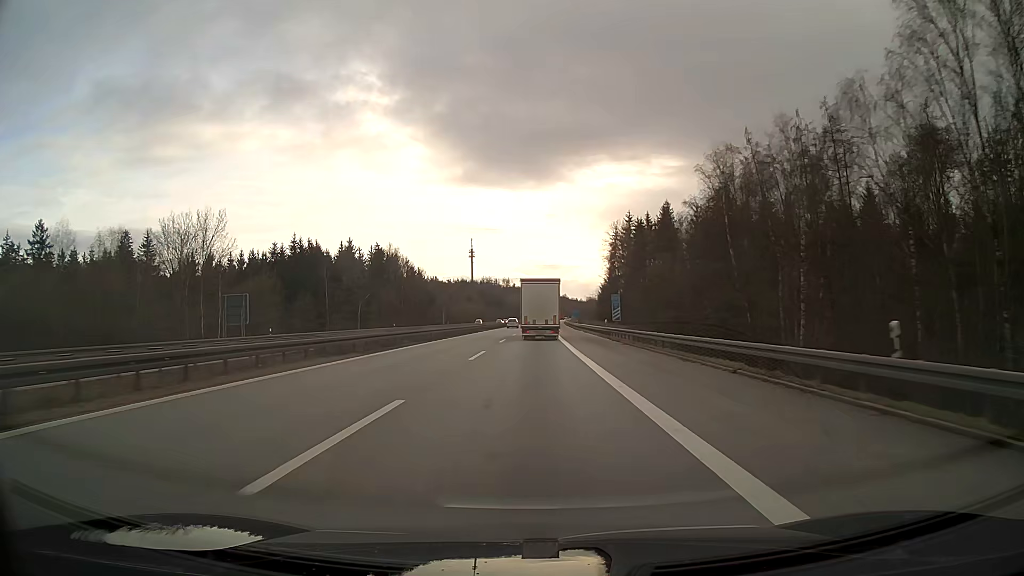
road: motorway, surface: asphalt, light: Day
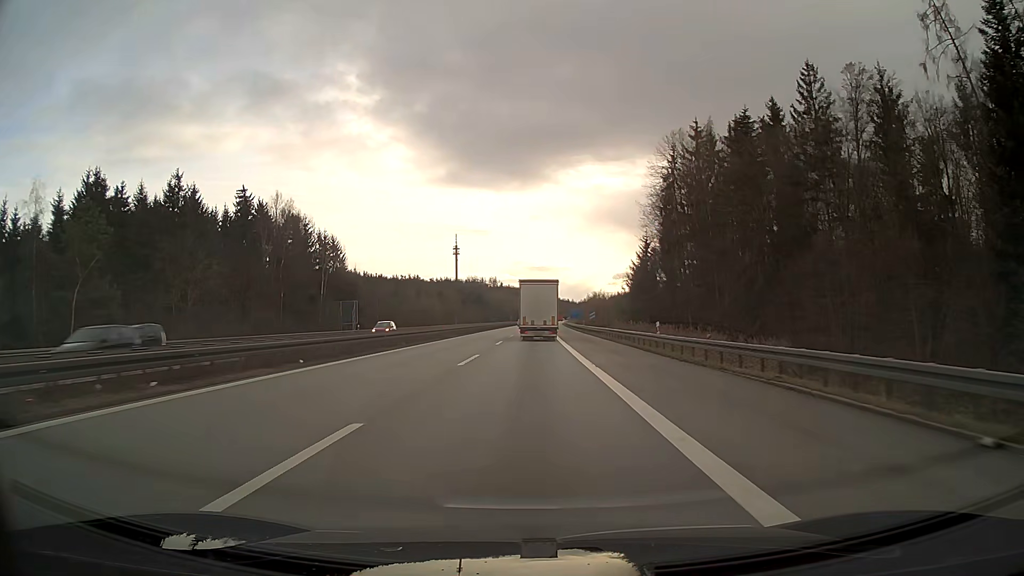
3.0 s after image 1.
(+0.7, +74.9) m; +1°
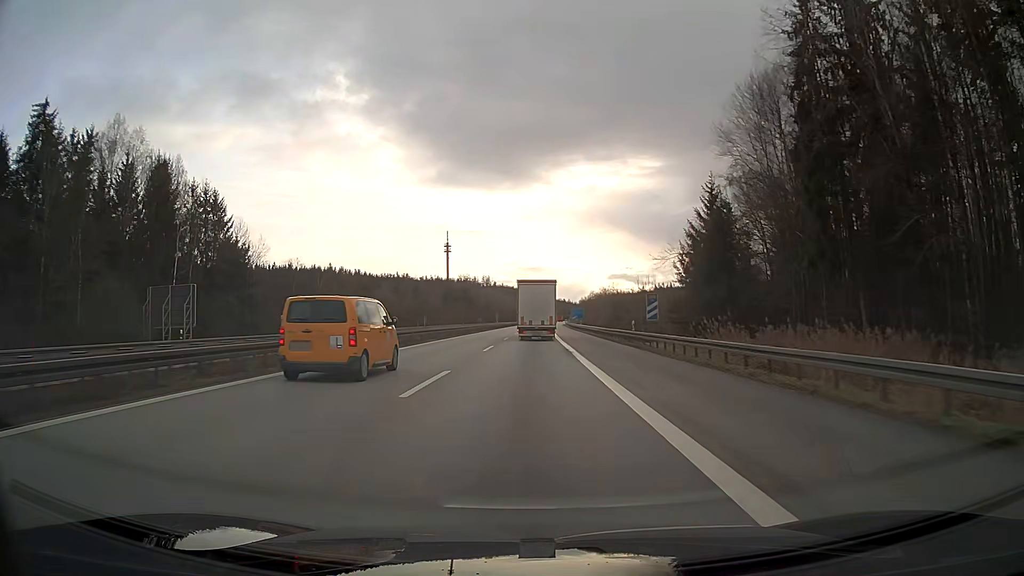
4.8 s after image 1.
(+0.2, +44.8) m; 0°
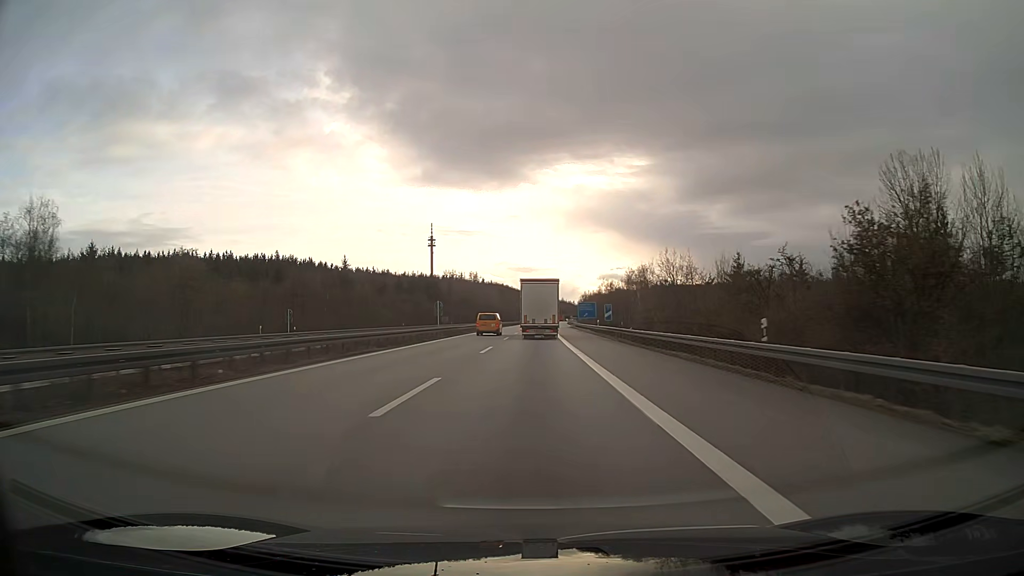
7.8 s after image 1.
(+0.4, +74.8) m; +1°
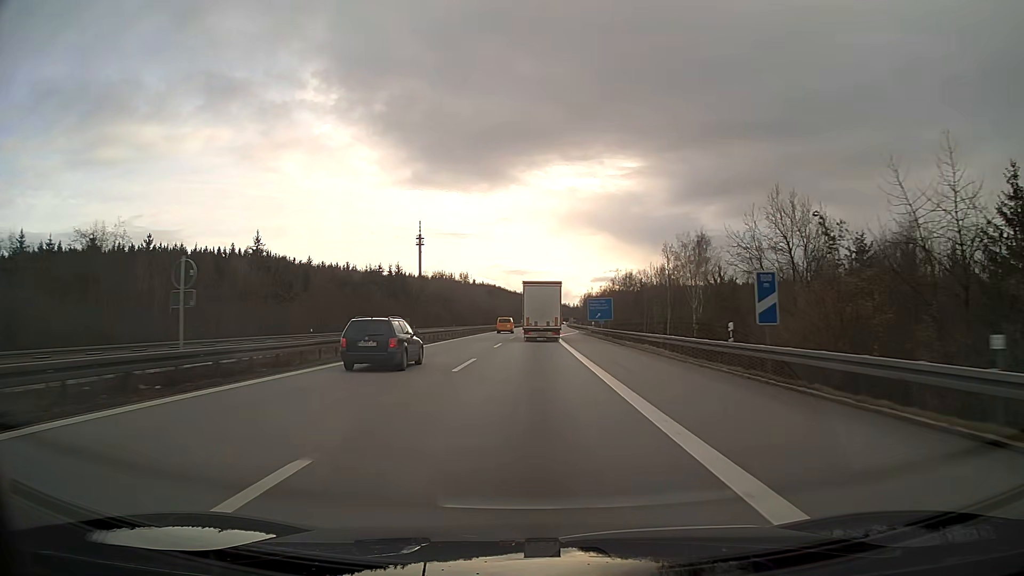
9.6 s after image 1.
(+0.2, +45.1) m; +1°
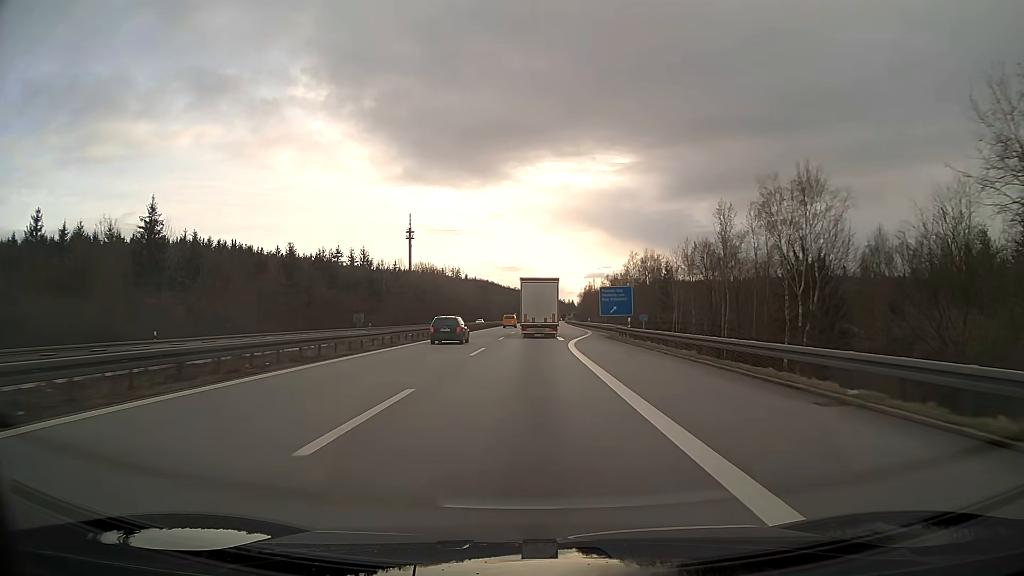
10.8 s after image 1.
(+0.1, +29.7) m; +1°
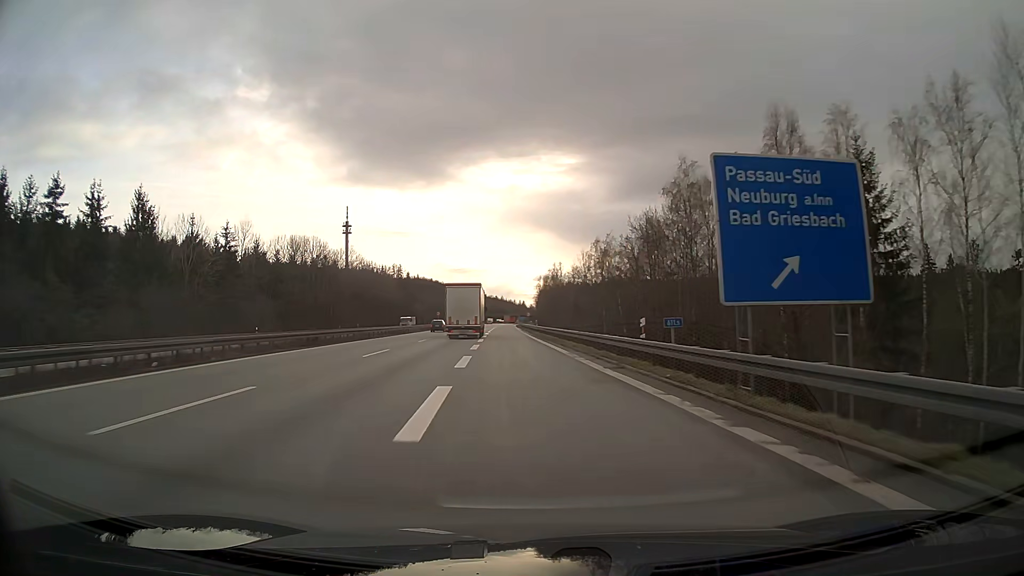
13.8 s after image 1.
(+2.9, +71.3) m; +4°
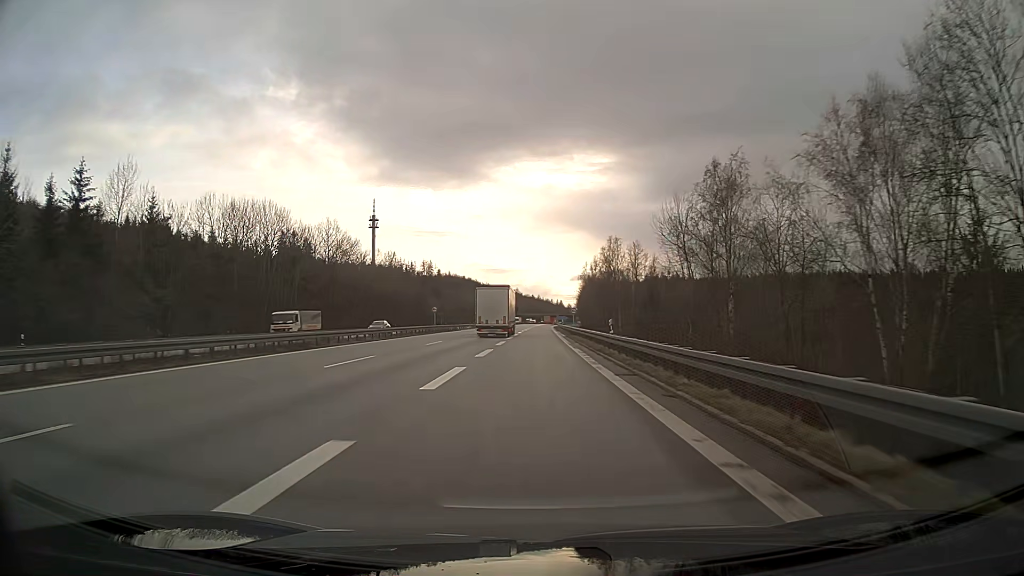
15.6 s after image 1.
(-1.2, +42.3) m; -3°
